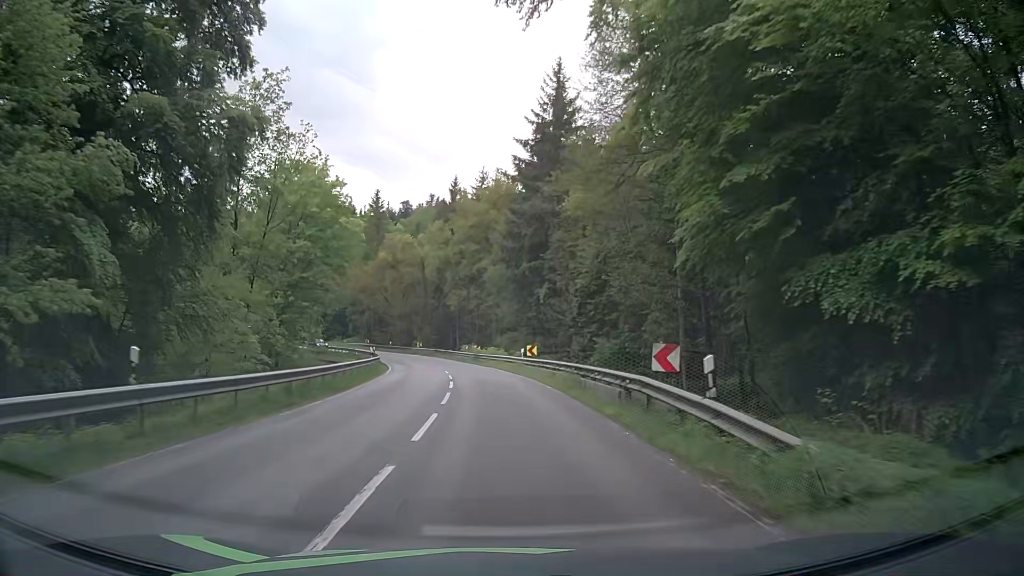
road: secondary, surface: asphalt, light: Day
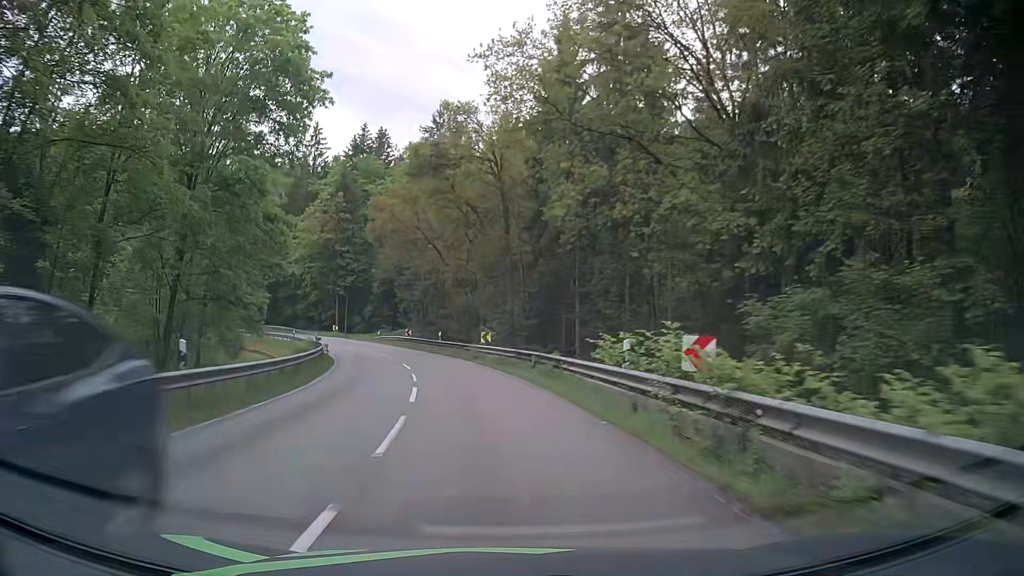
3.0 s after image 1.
(-3.0, +46.4) m; -10°
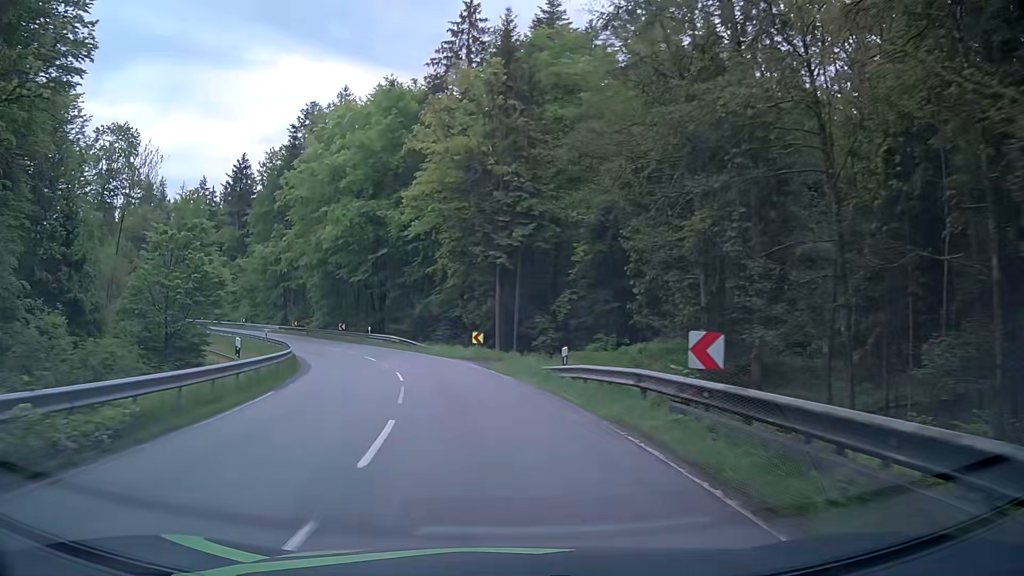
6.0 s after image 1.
(-6.5, +45.1) m; -18°
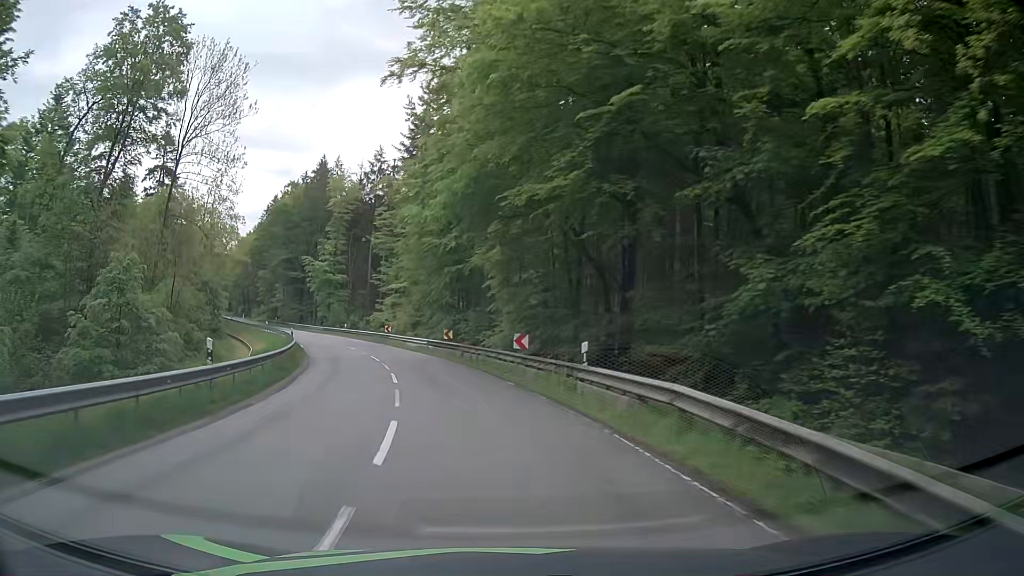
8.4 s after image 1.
(-6.3, +35.6) m; -21°
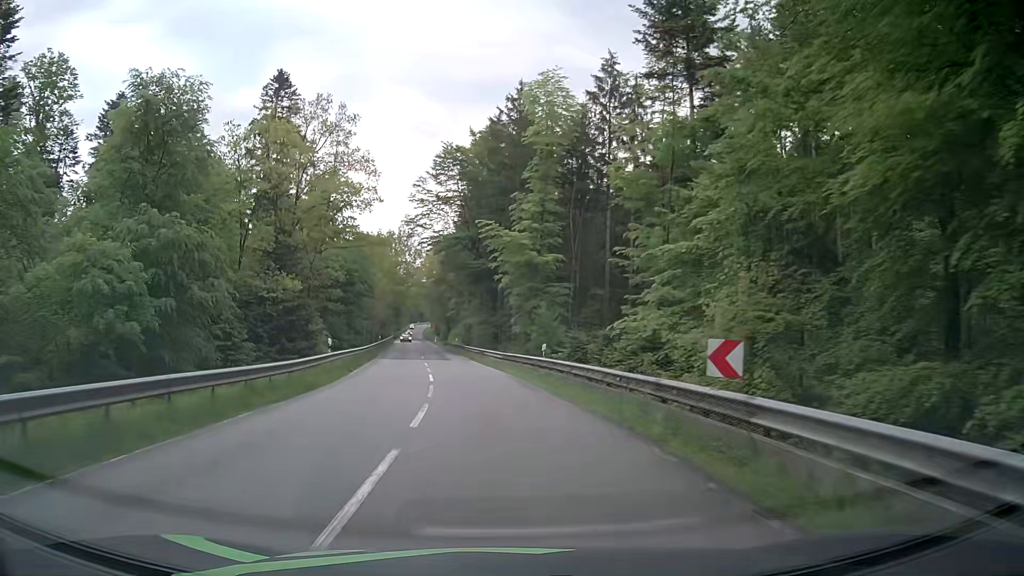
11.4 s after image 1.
(-8.7, +44.3) m; -20°
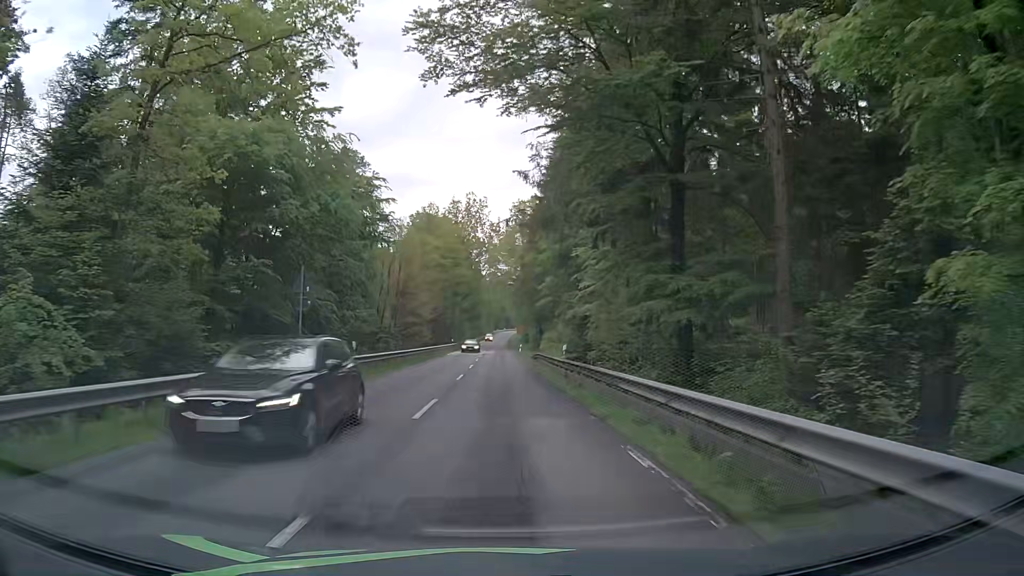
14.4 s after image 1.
(-4.7, +45.2) m; -9°
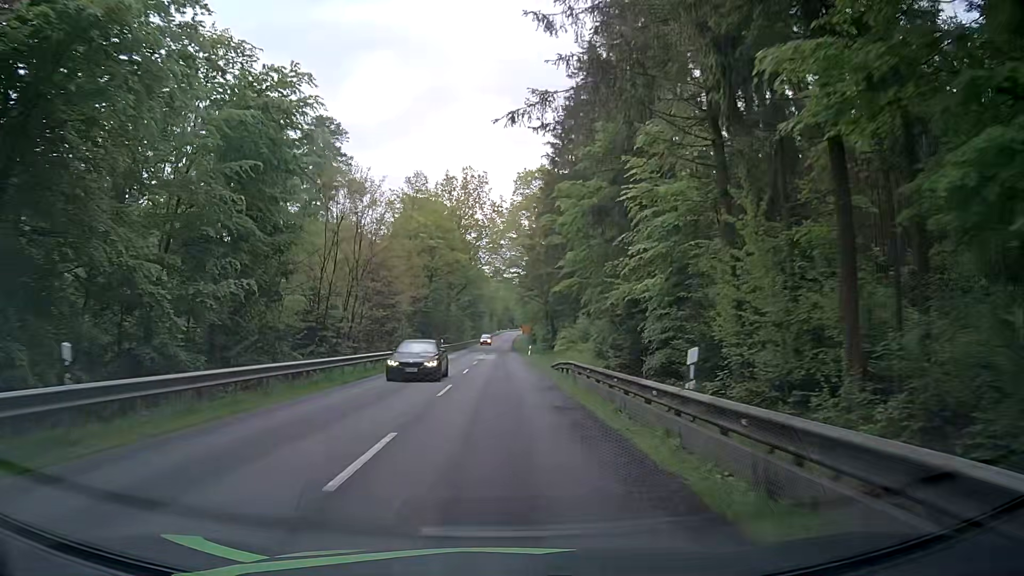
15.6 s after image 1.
(-0.1, +18.2) m; -1°
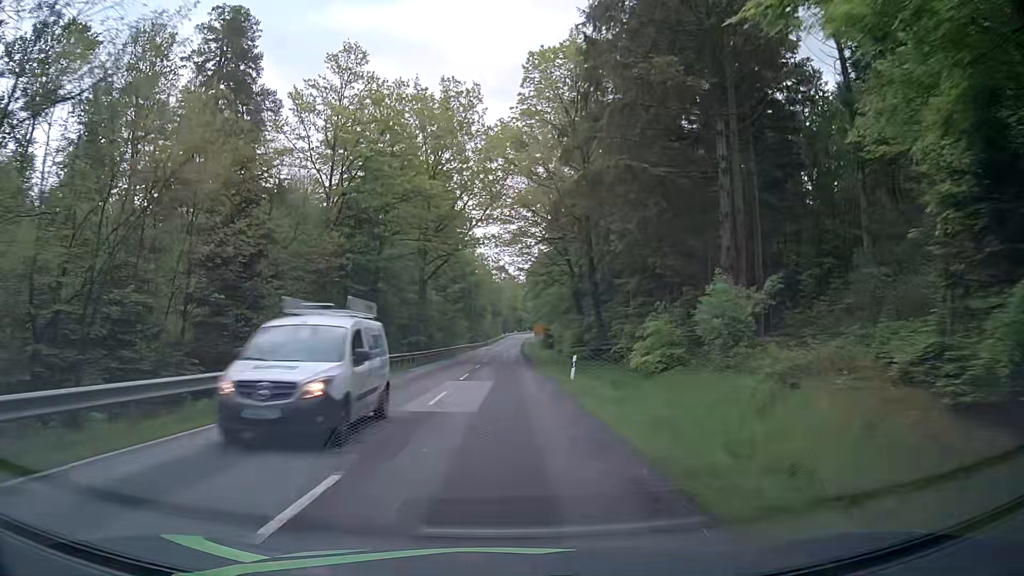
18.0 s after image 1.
(+0.2, +36.4) m; 0°
(0, +10) (0, +20) (0, +30) (0, +40) (0, +50) (0, +60) (0, +70) (0, +80) (0, +90) (0, +100) m
